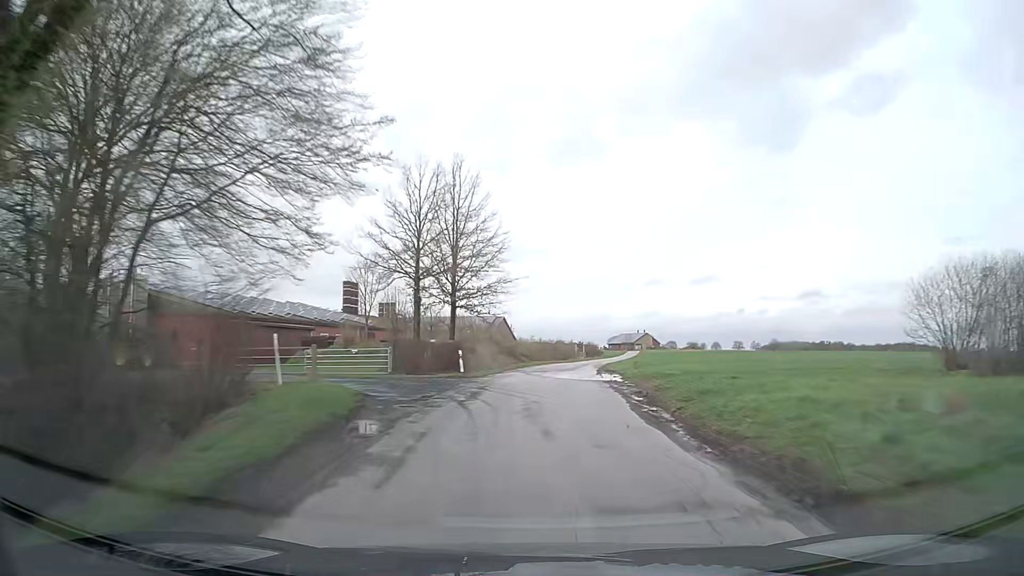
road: unclassified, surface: asphalt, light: Day
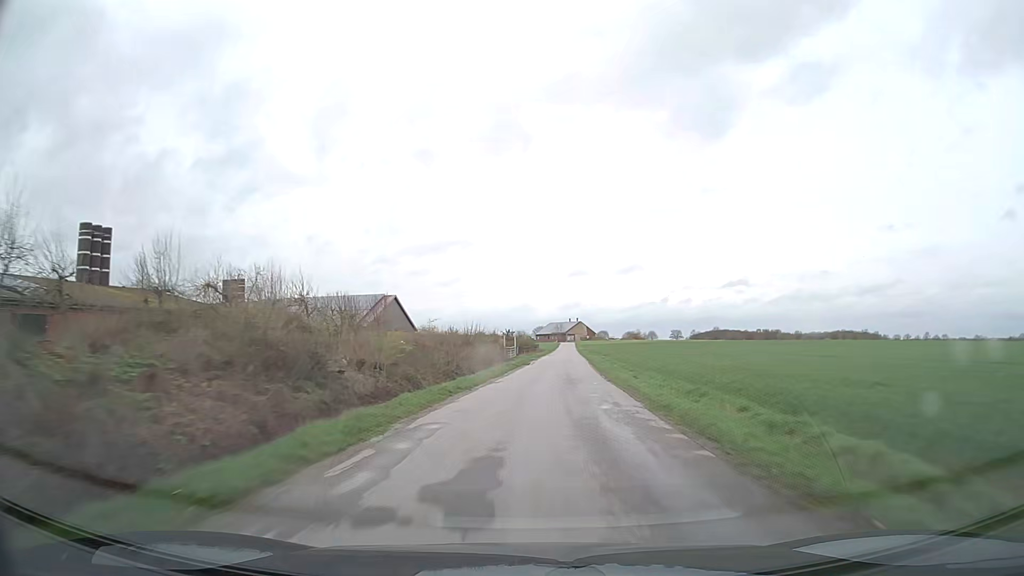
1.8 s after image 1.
(+2.2, +43.6) m; +6°
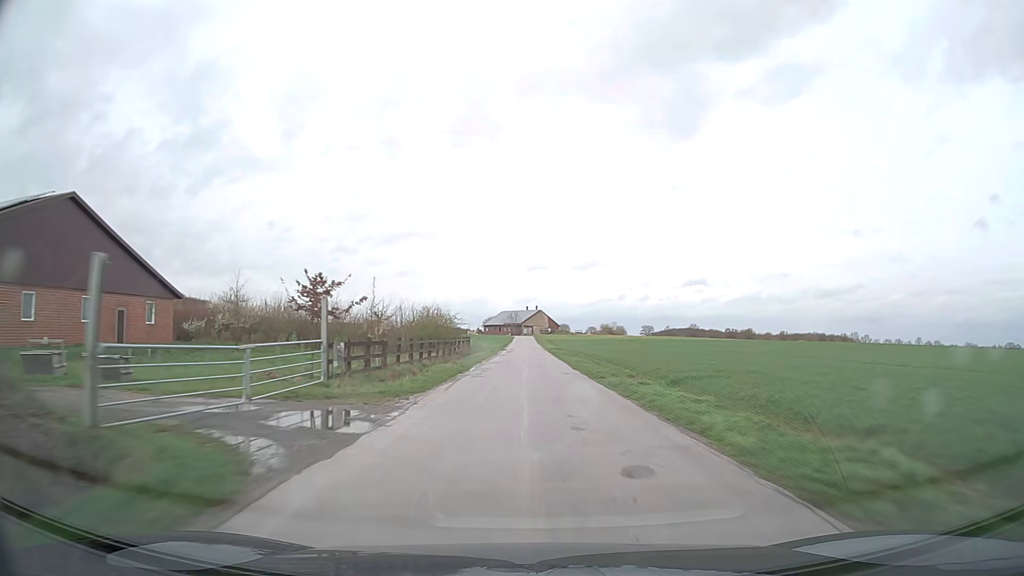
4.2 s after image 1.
(+3.3, +60.9) m; +5°
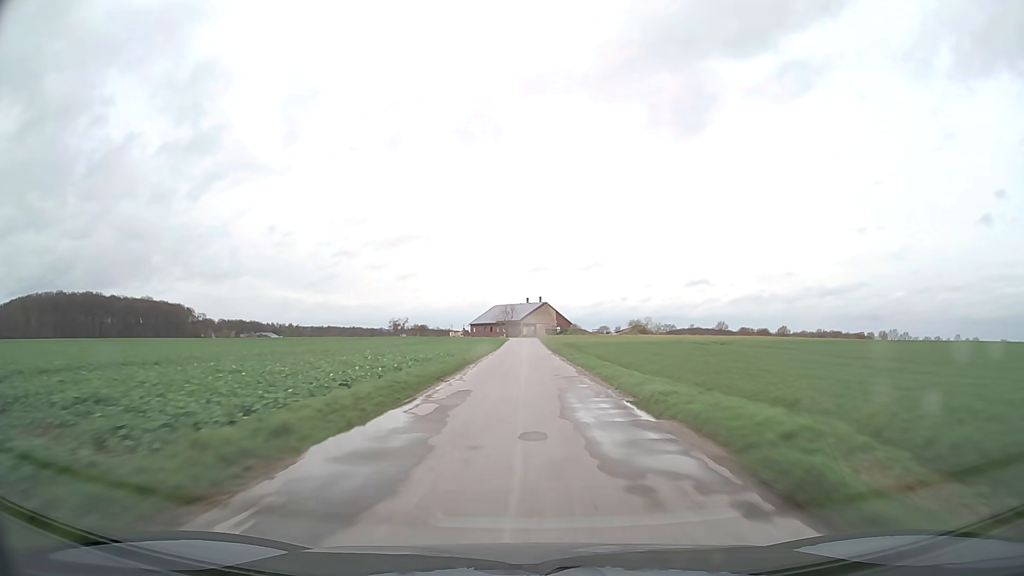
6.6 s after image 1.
(-0.2, +61.1) m; 0°
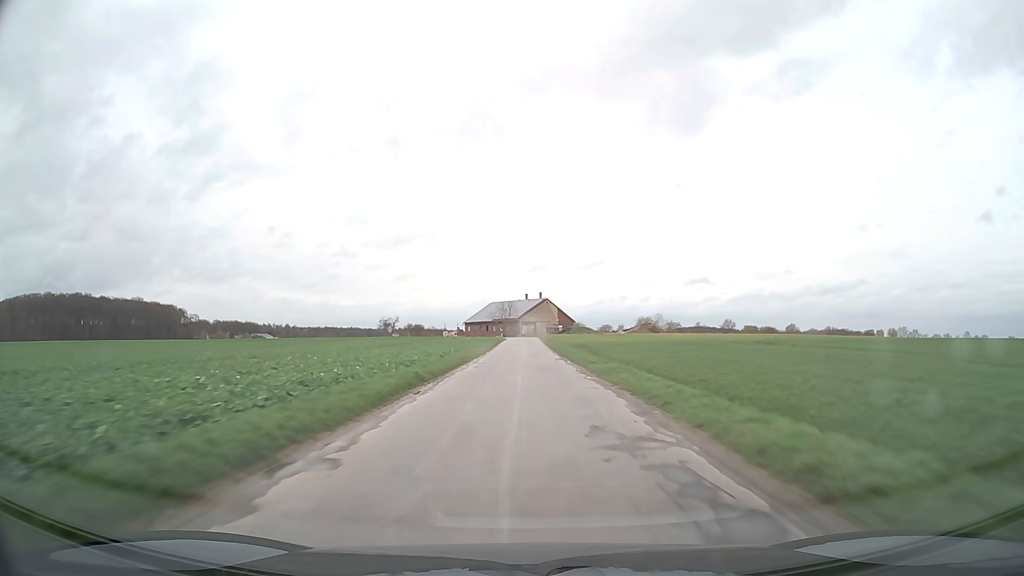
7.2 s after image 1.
(+0.1, +14.1) m; 0°
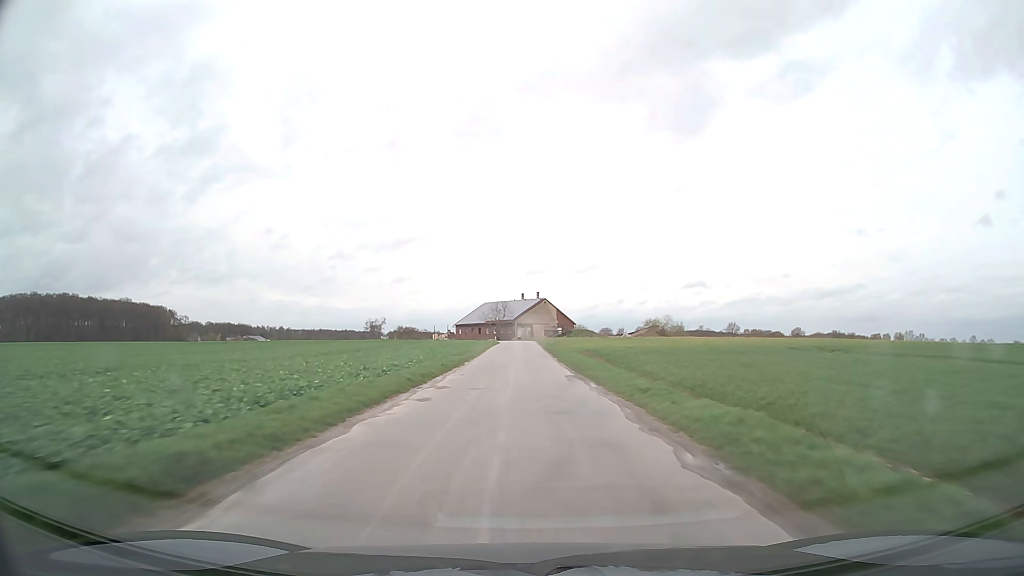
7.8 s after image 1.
(0.0, +13.4) m; 0°
